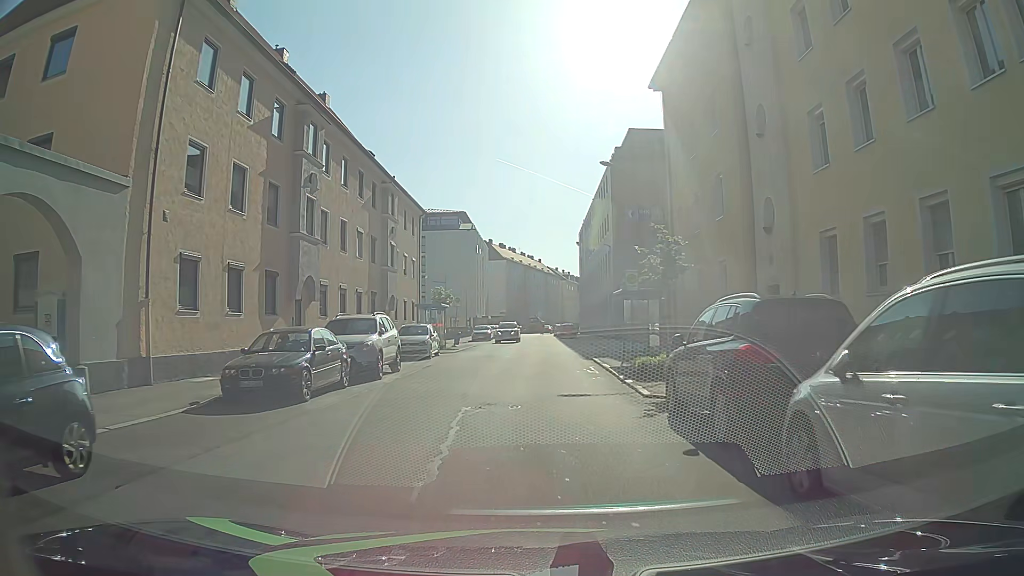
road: tertiary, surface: asphalt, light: Day
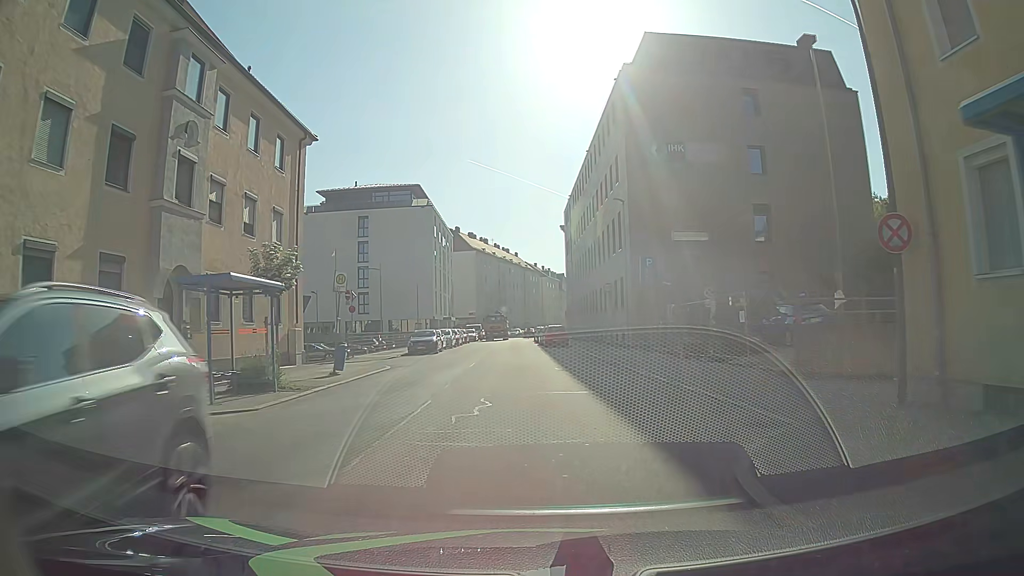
(+0.1, +22.3) m; 0°
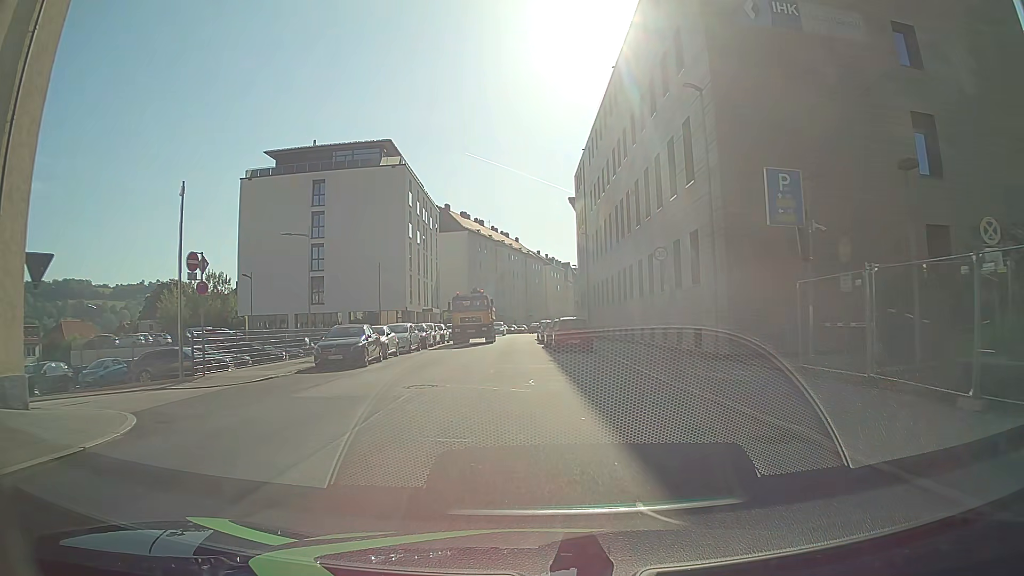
(+0.3, +17.6) m; +1°
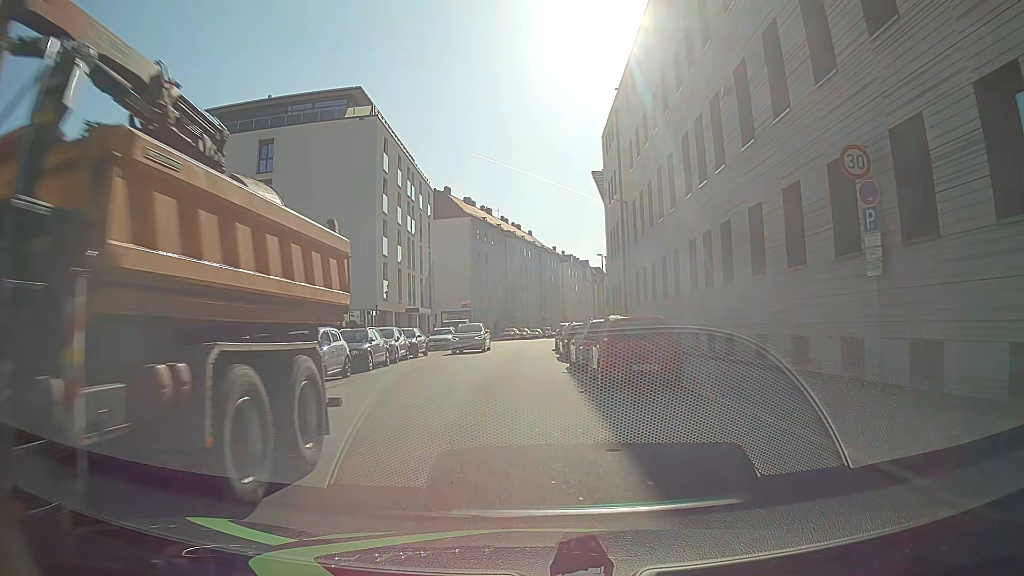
(-0.1, +15.3) m; -2°
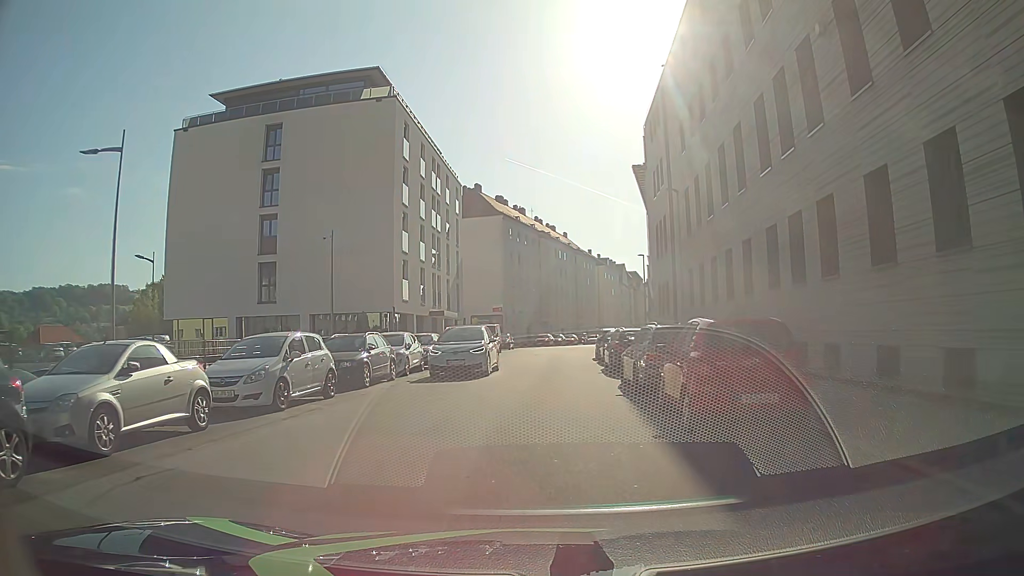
(-0.1, +4.9) m; -3°
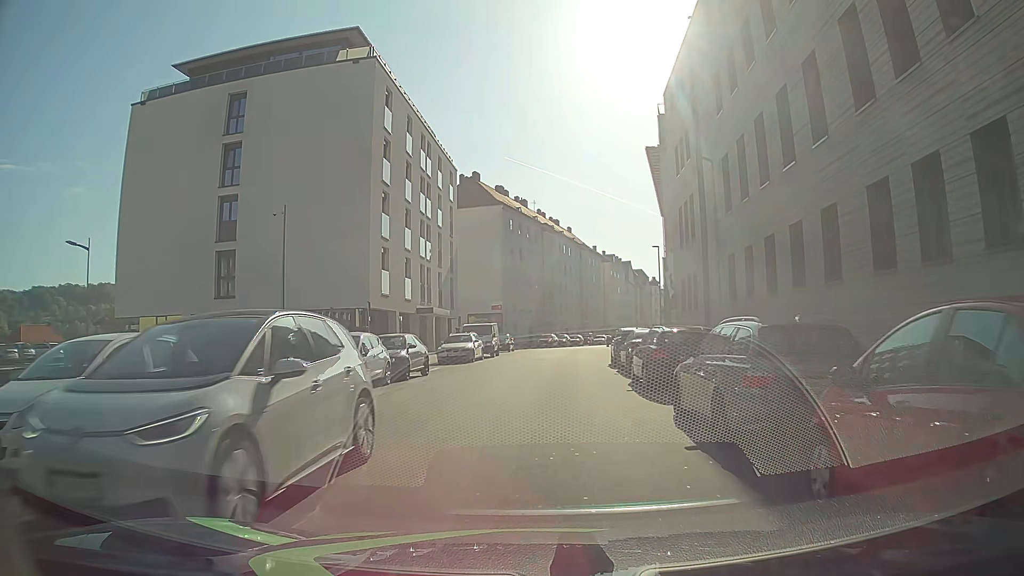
(+0.1, +6.5) m; +1°
